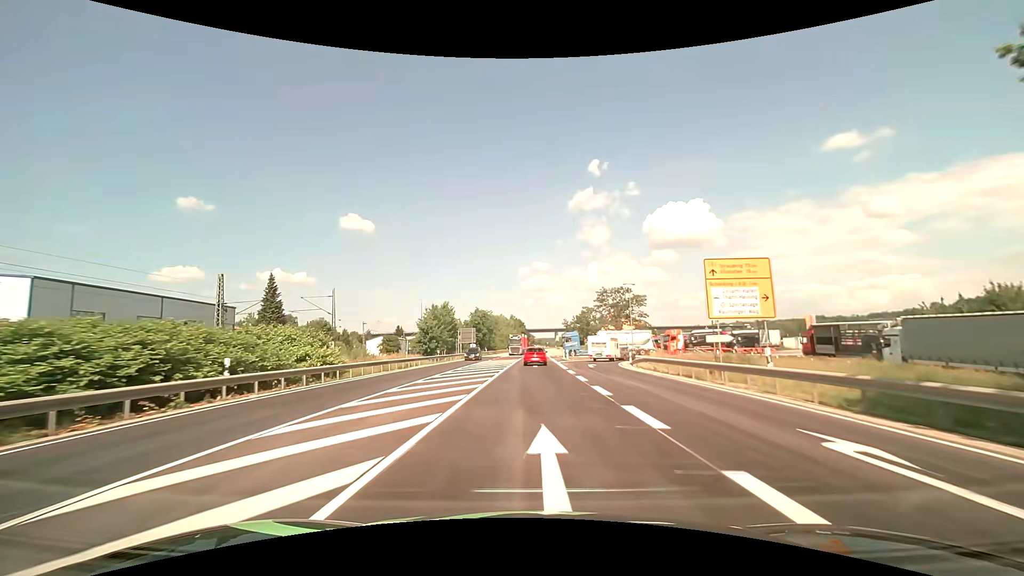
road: primary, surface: asphalt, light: Day
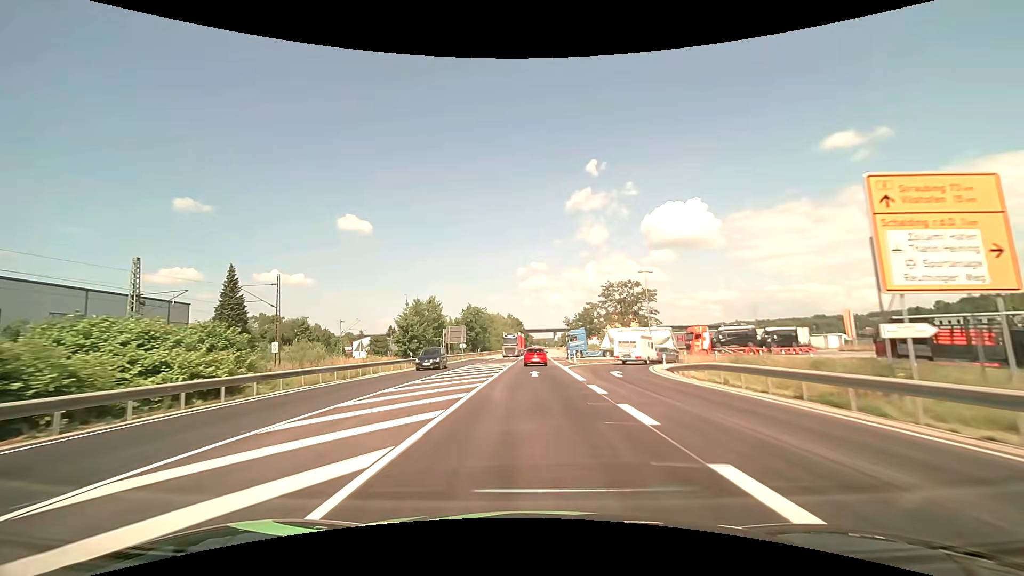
(0.0, +11.6) m; 0°
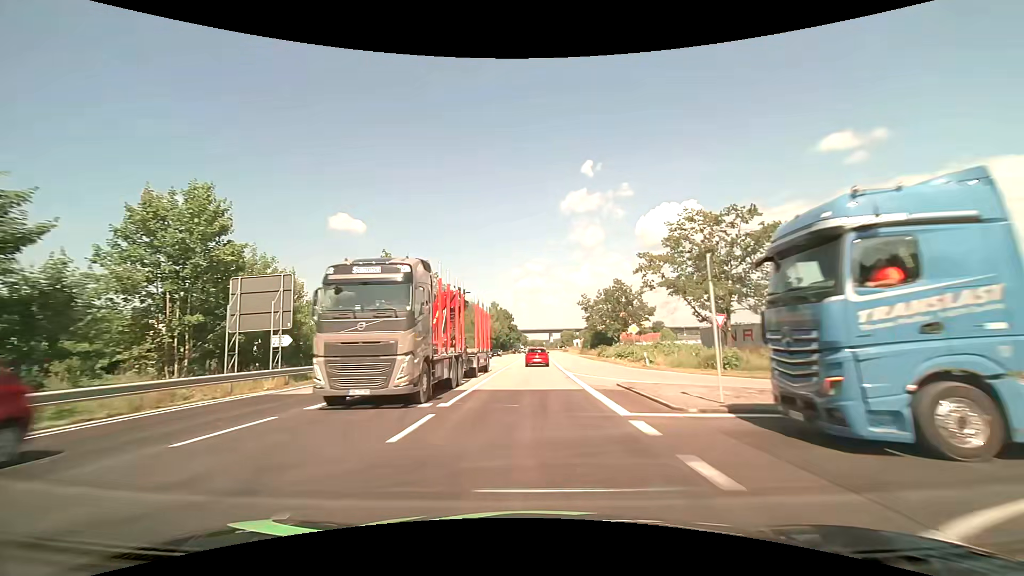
(+0.4, +57.6) m; +1°
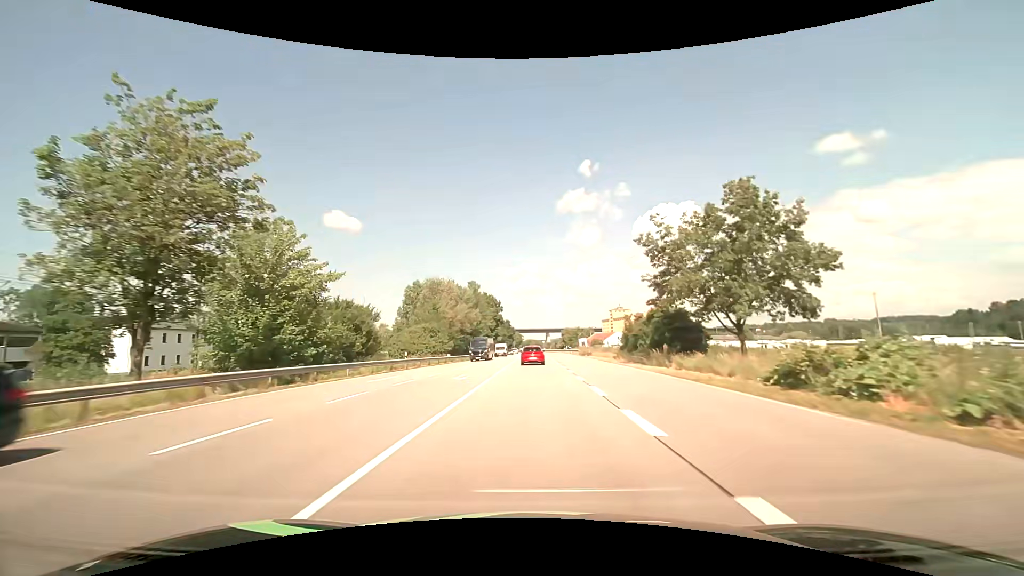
(+0.2, +46.0) m; 0°
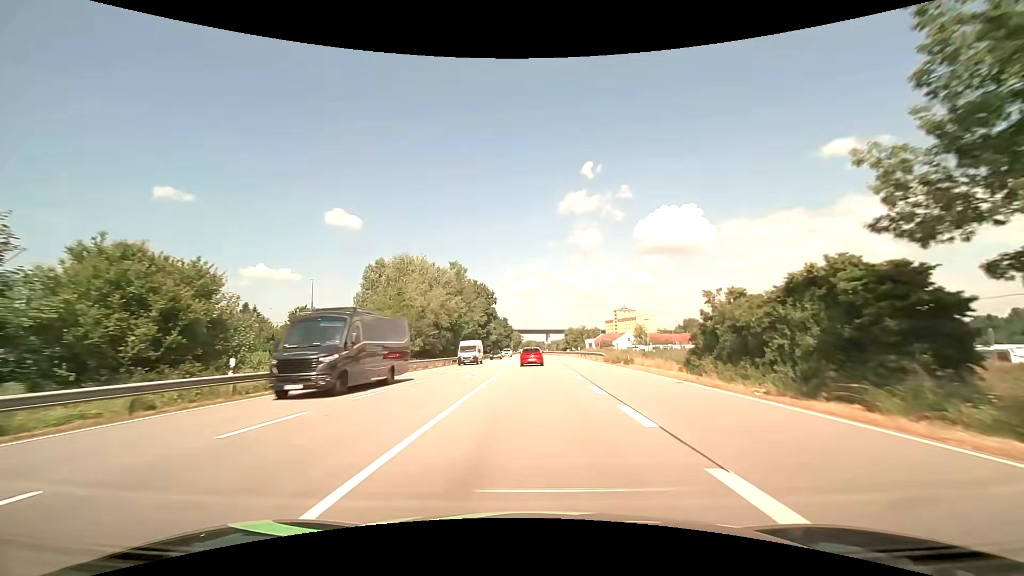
(0.0, +23.1) m; 0°
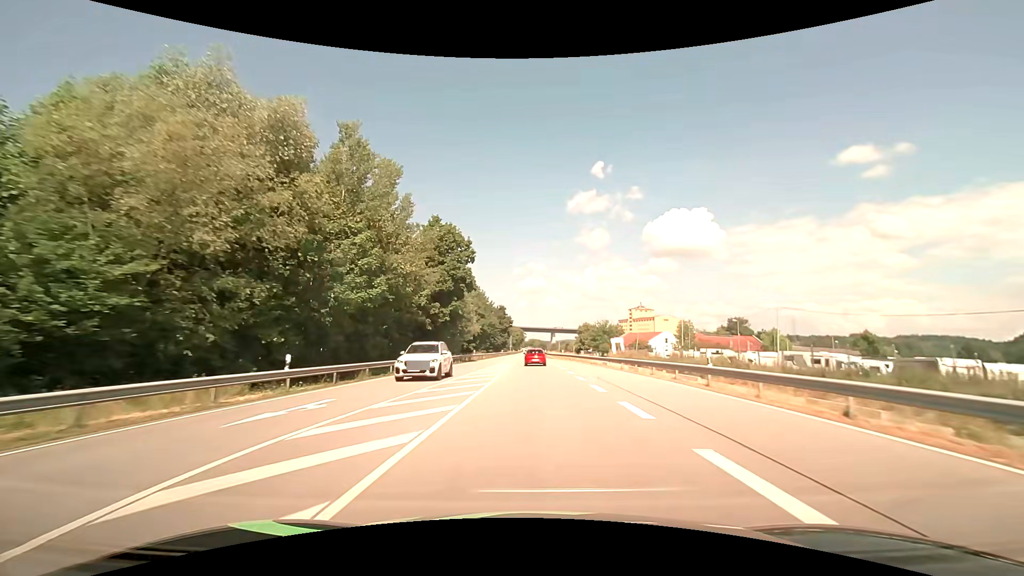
(-0.1, +47.2) m; 0°
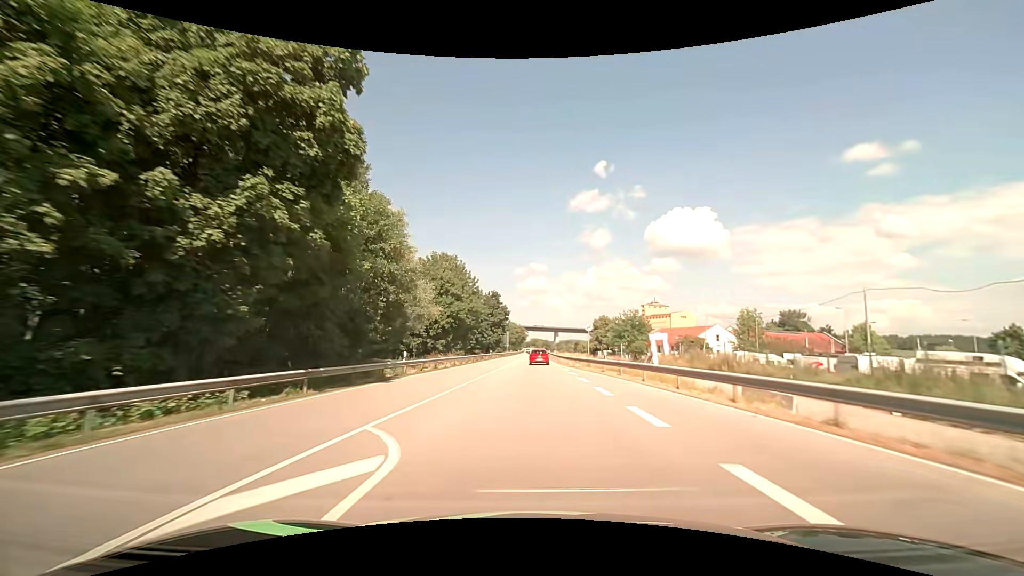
(0.0, +37.2) m; 0°
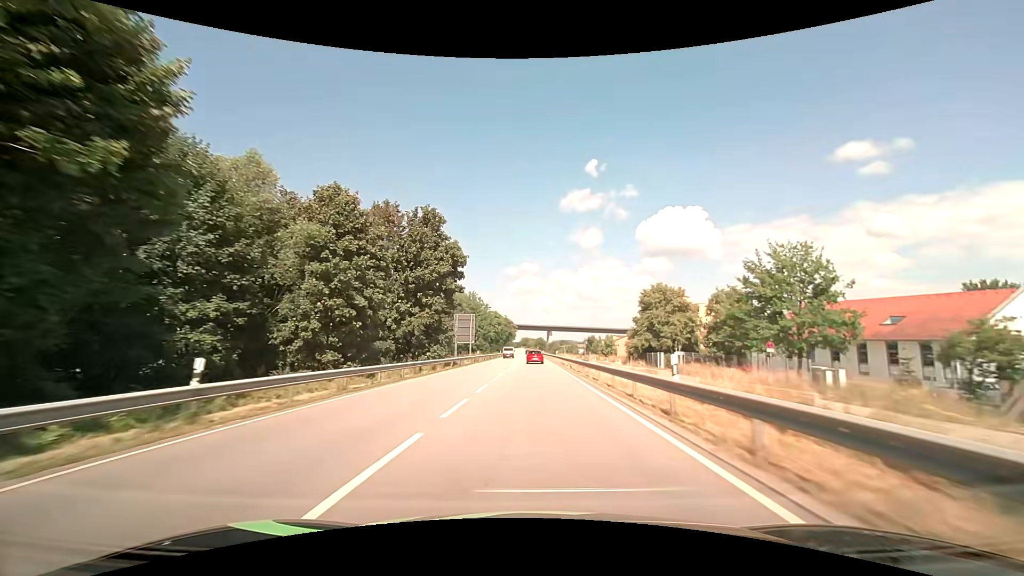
(+0.1, +67.4) m; +1°
(0, +10) (0, +20) (0, +30) (0, +40) (0, +50) (0, +60) (0, +70) (0, +80) (0, +90) (0, +100) m
